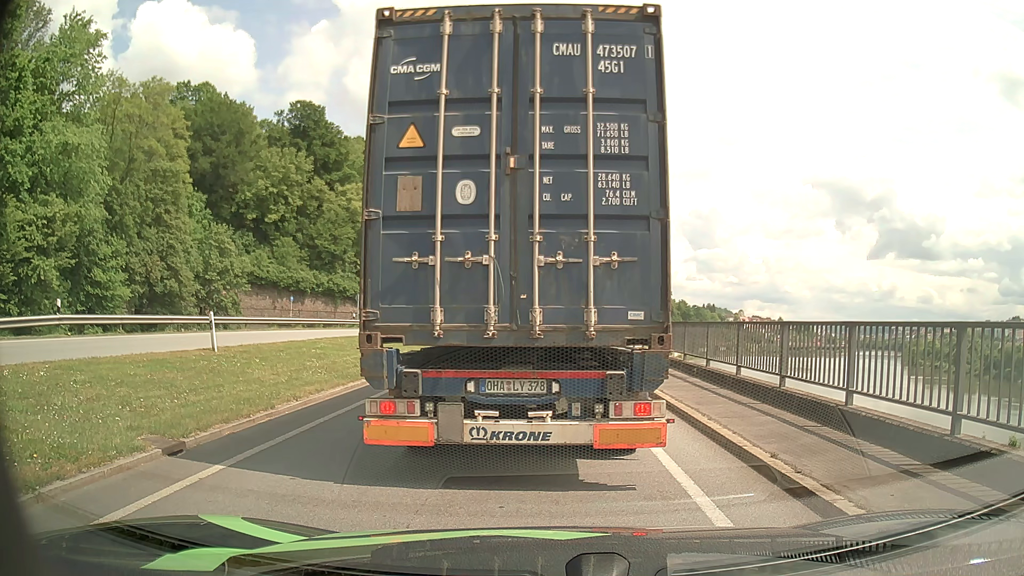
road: primary_link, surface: asphalt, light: Day
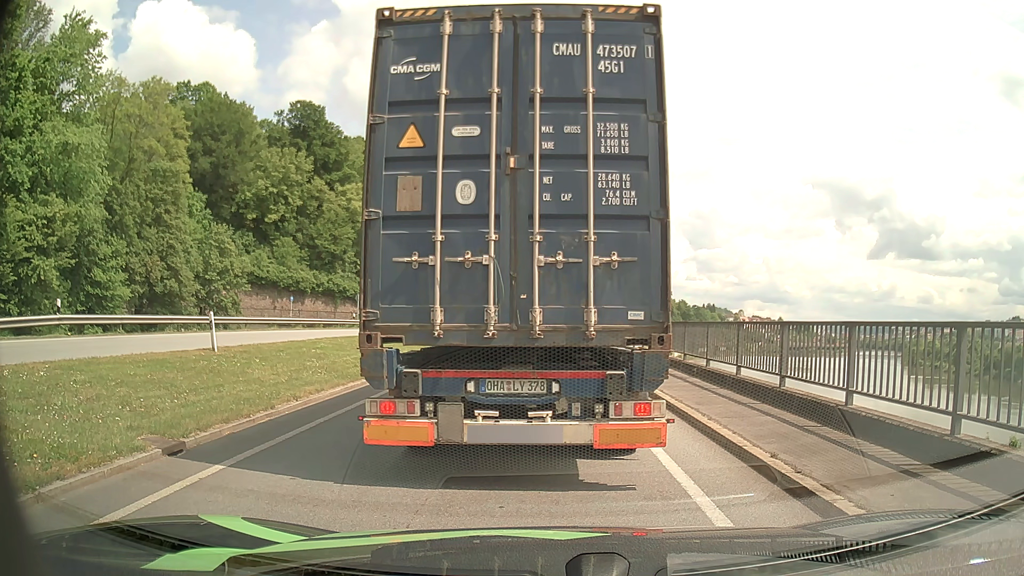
(0.0, 0.0) m; 0°
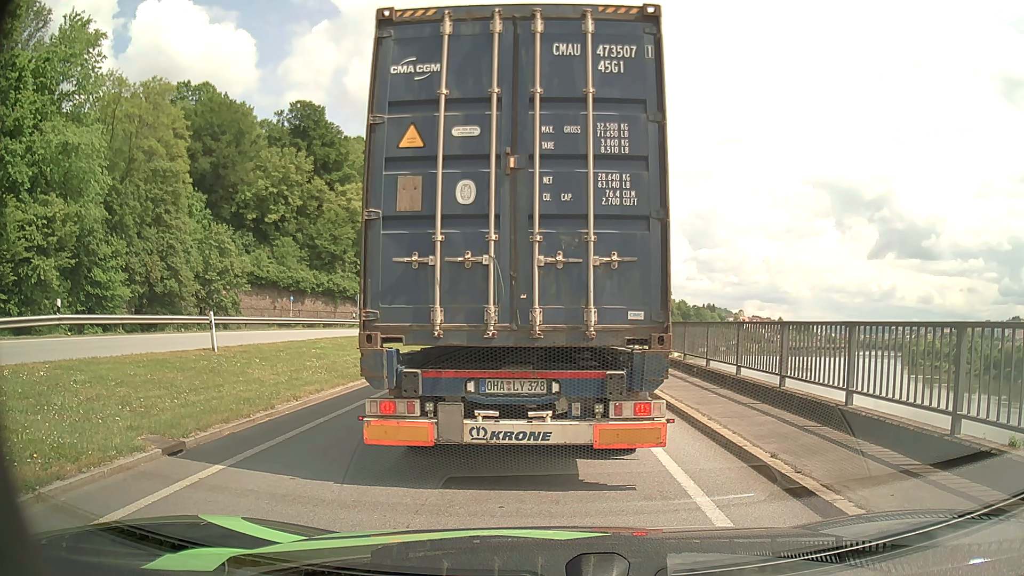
(0.0, 0.0) m; 0°
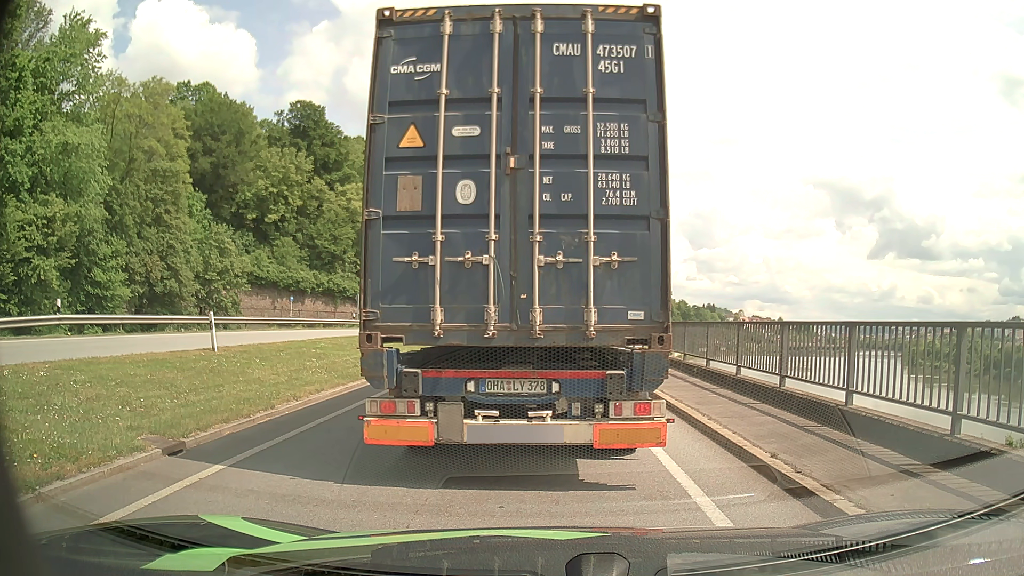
(0.0, 0.0) m; 0°
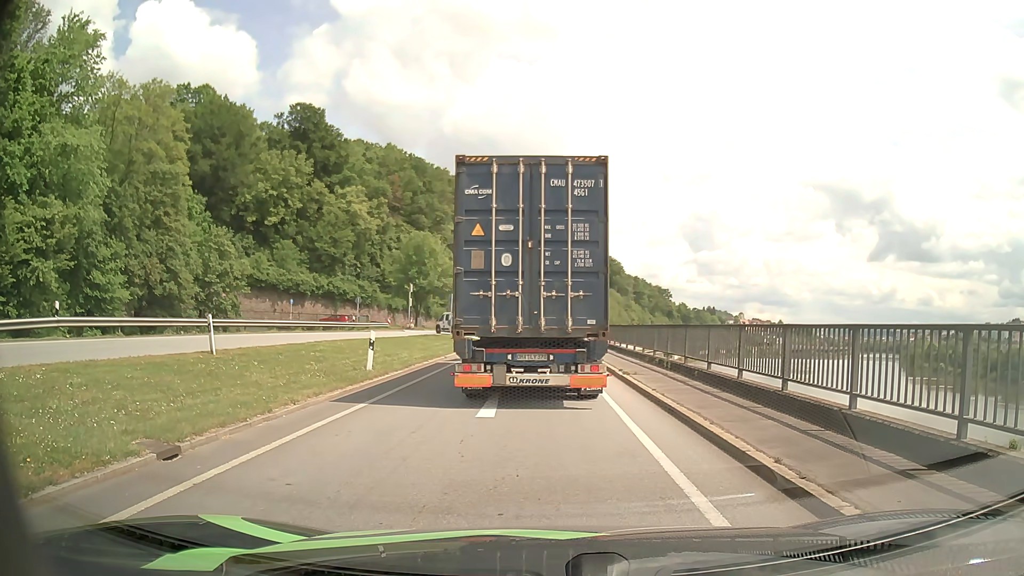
(0.0, +0.1) m; 0°
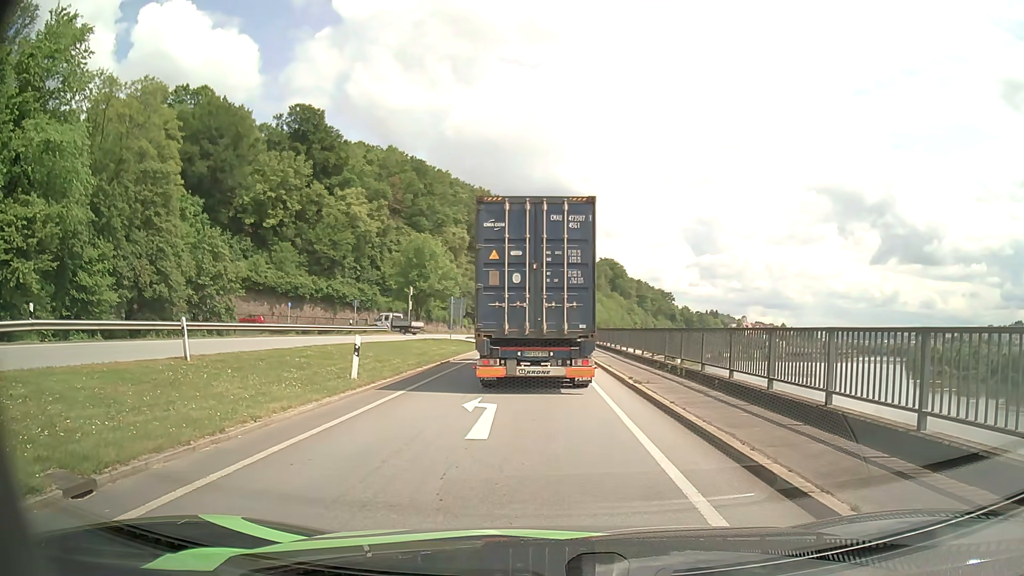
(0.0, +1.9) m; 0°
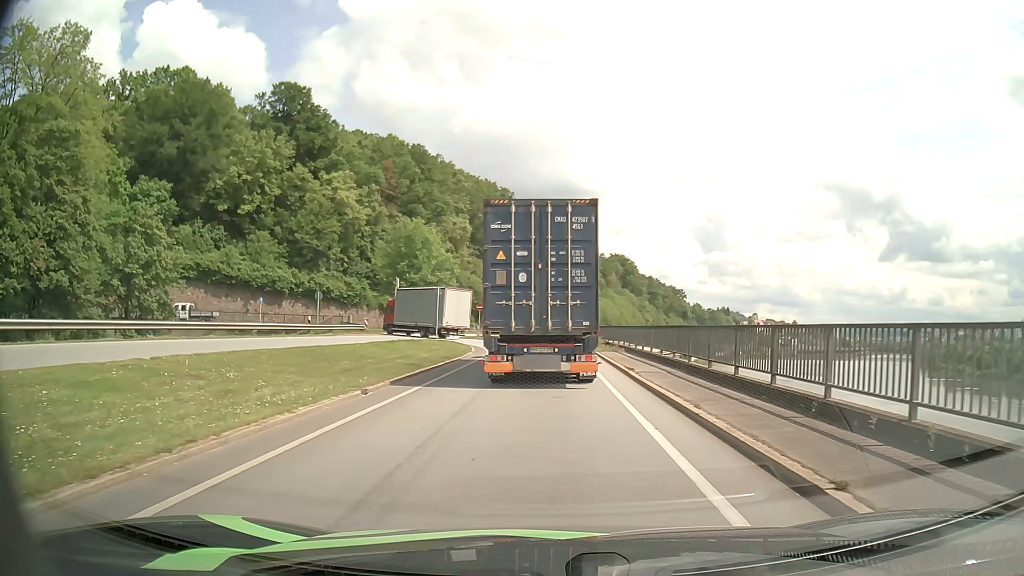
(-0.1, +12.2) m; -1°
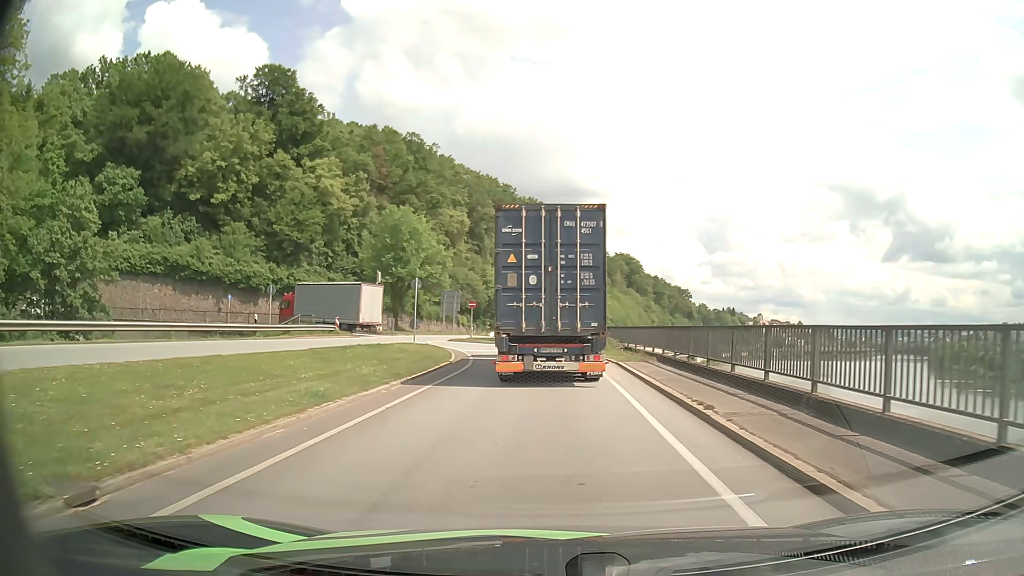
(0.0, +8.9) m; 0°
(0, +10) (0, +20) (0, +30) (-3, +40) (-8, +48) (-16, +54) (-26, +57) (-36, +57) (-45, +54) (-54, +49) m
